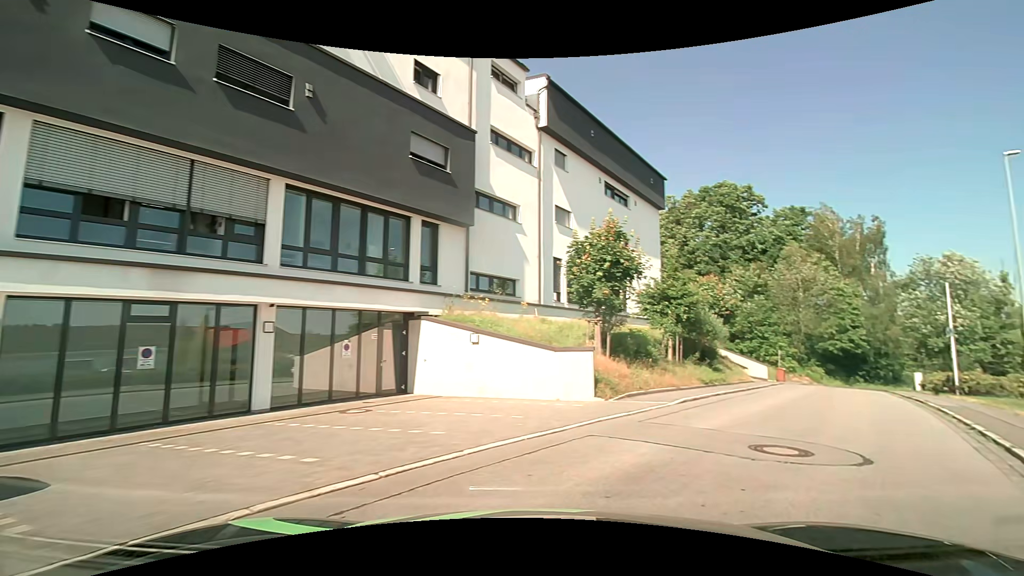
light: Day
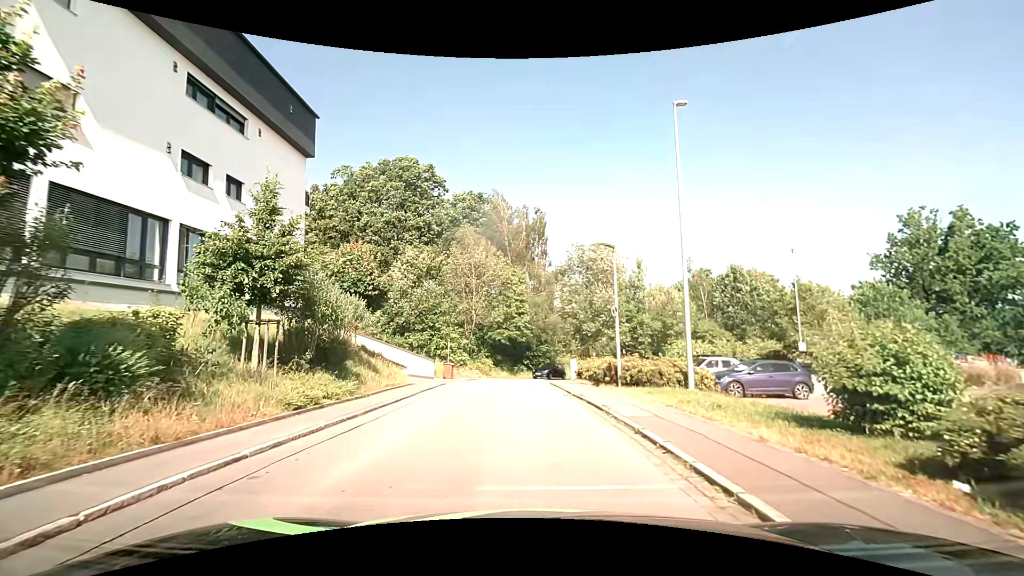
(+4.2, +9.8) m; +32°
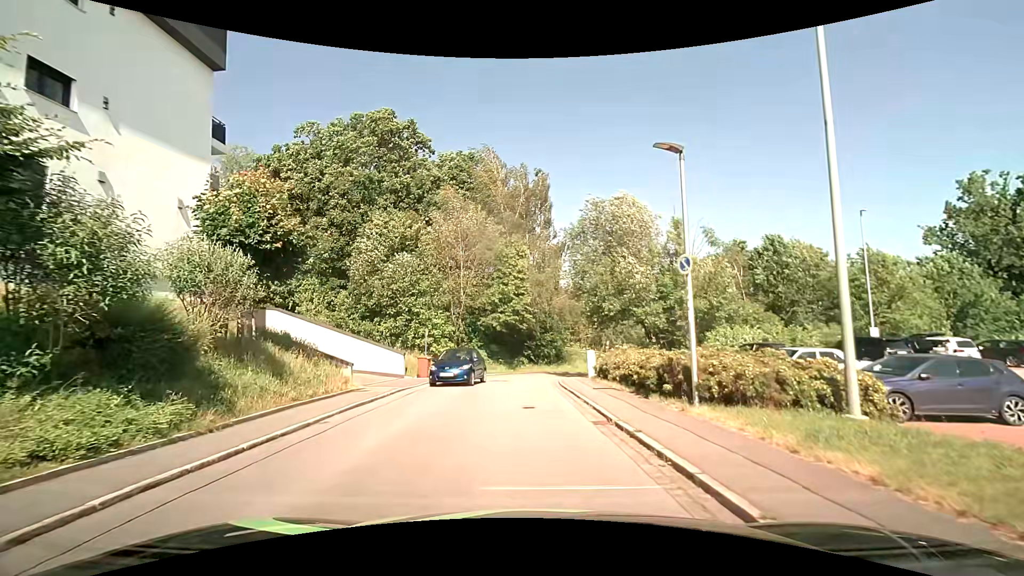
(-0.2, +8.4) m; -2°
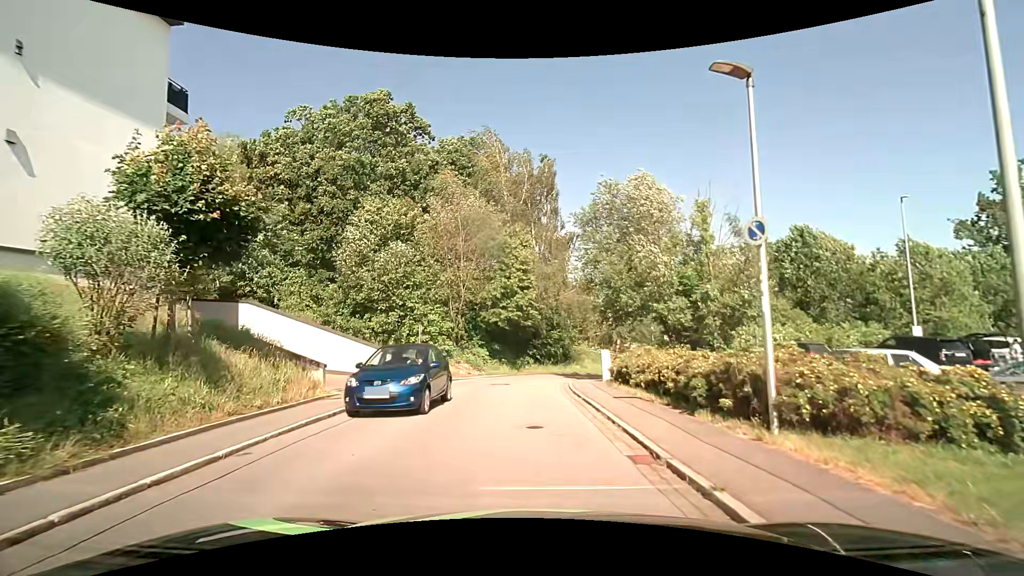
(0.0, +2.9) m; 0°
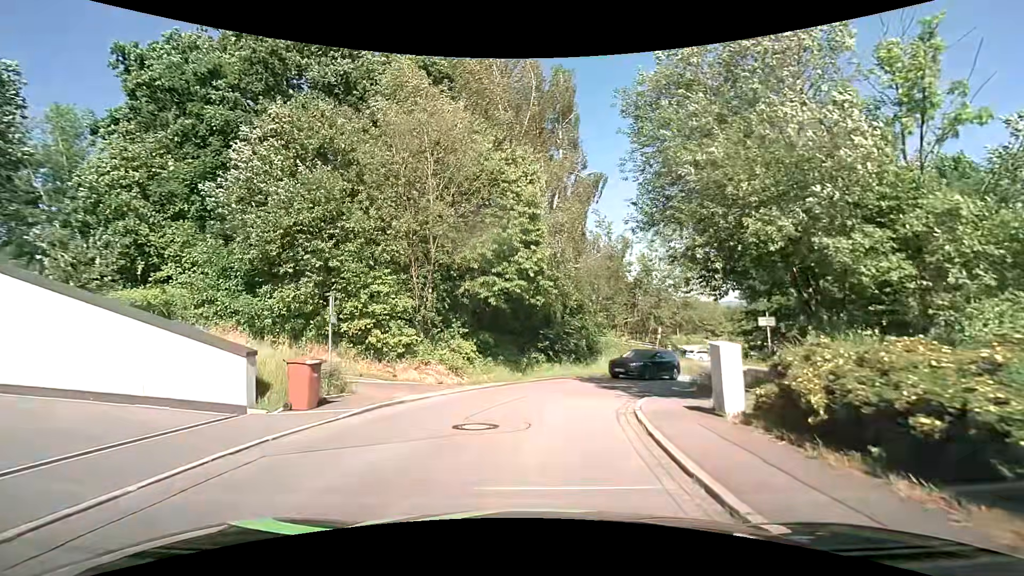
(-0.2, +11.9) m; -1°
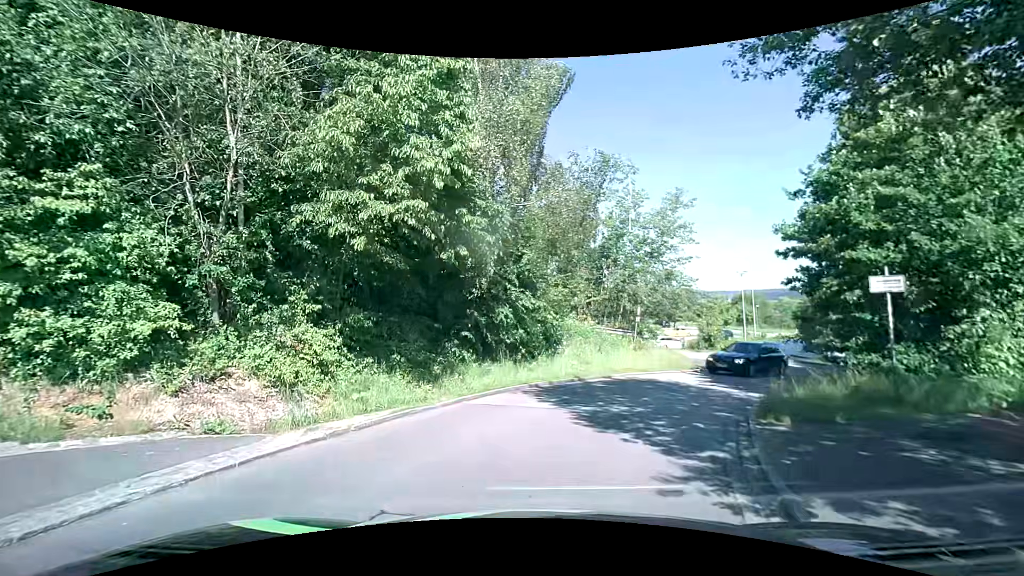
(+0.3, +9.5) m; +5°
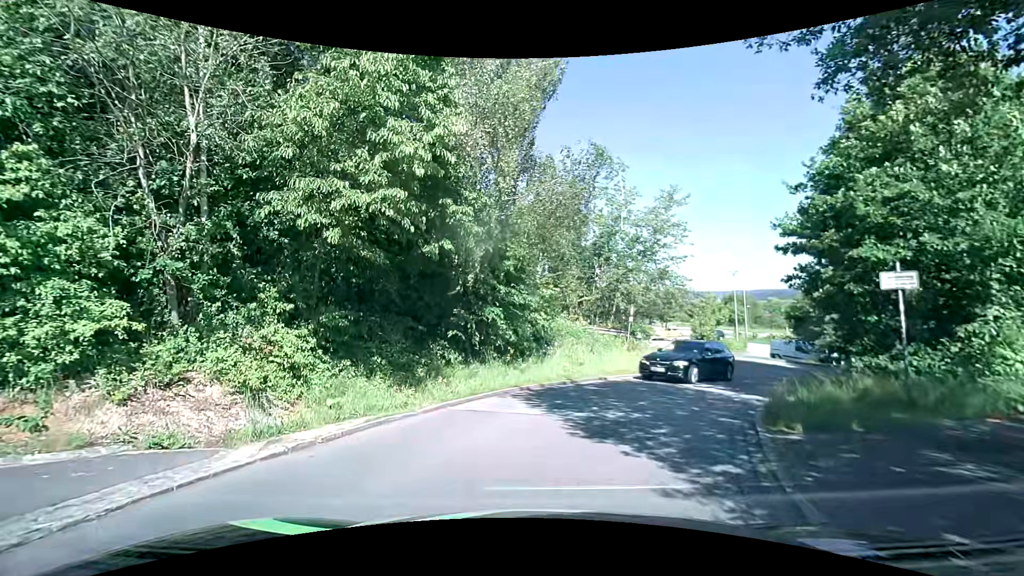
(0.0, +0.7) m; 0°
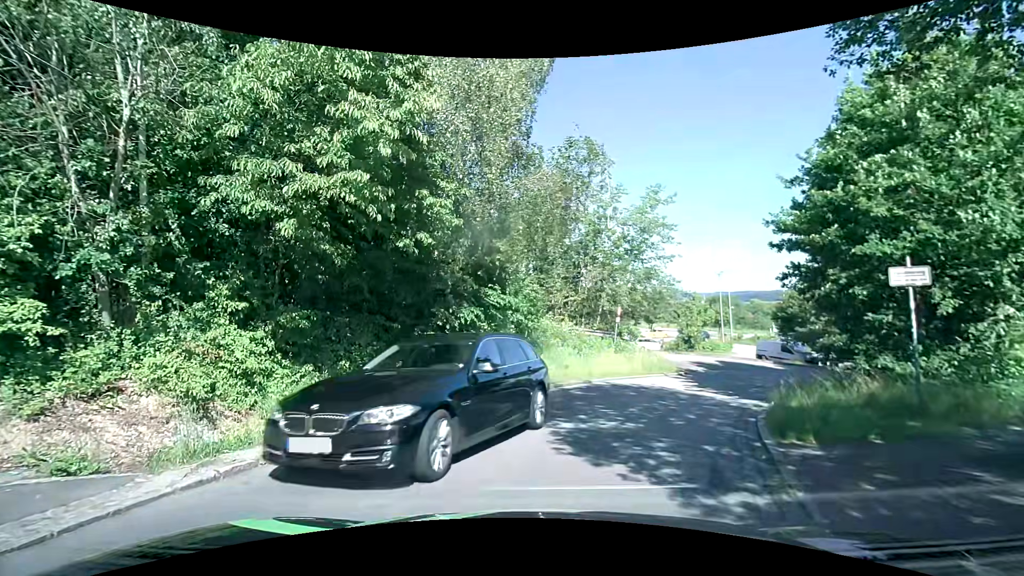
(0.0, +0.9) m; 0°
